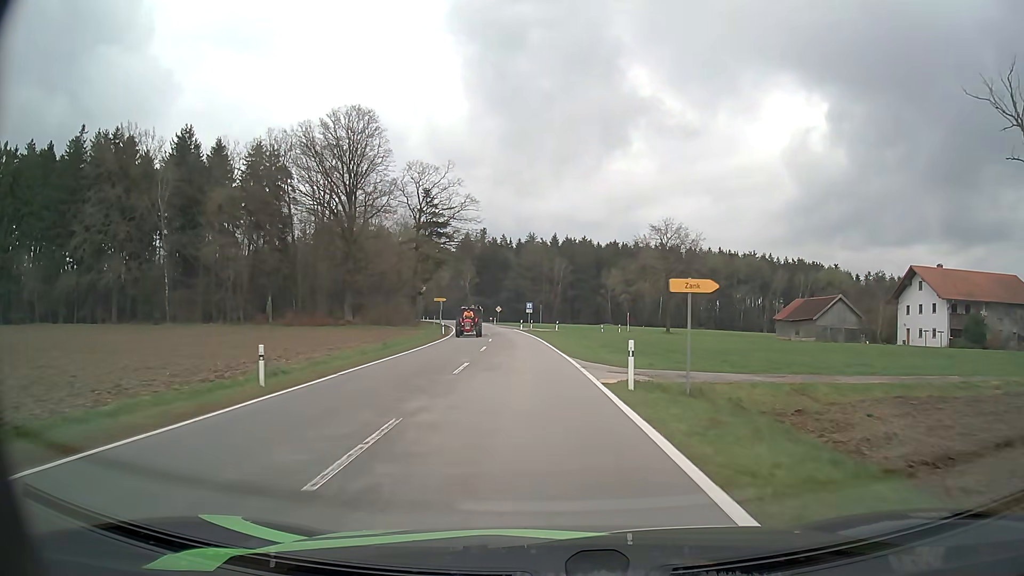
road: tertiary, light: Day
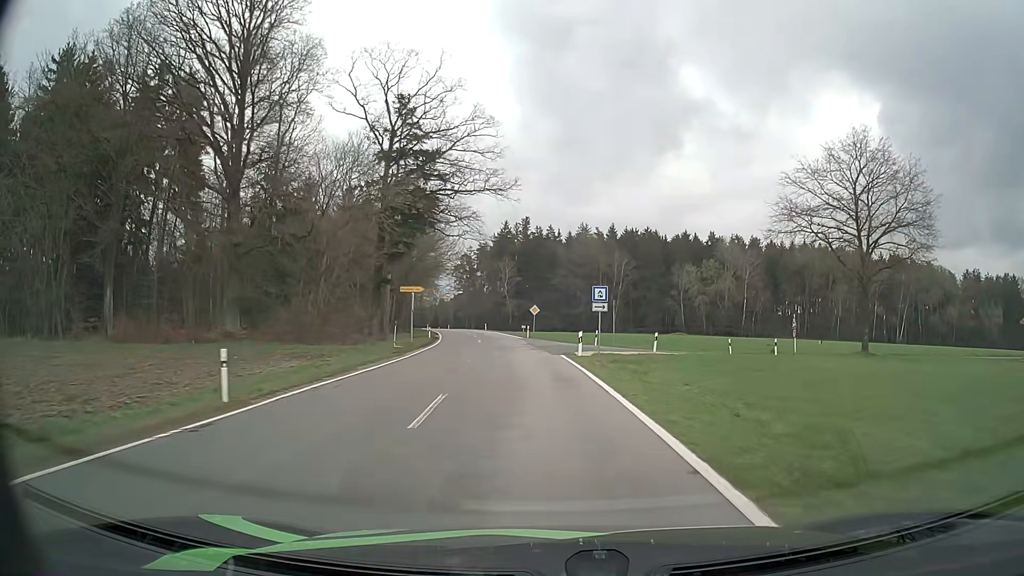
(-2.0, +42.2) m; -5°
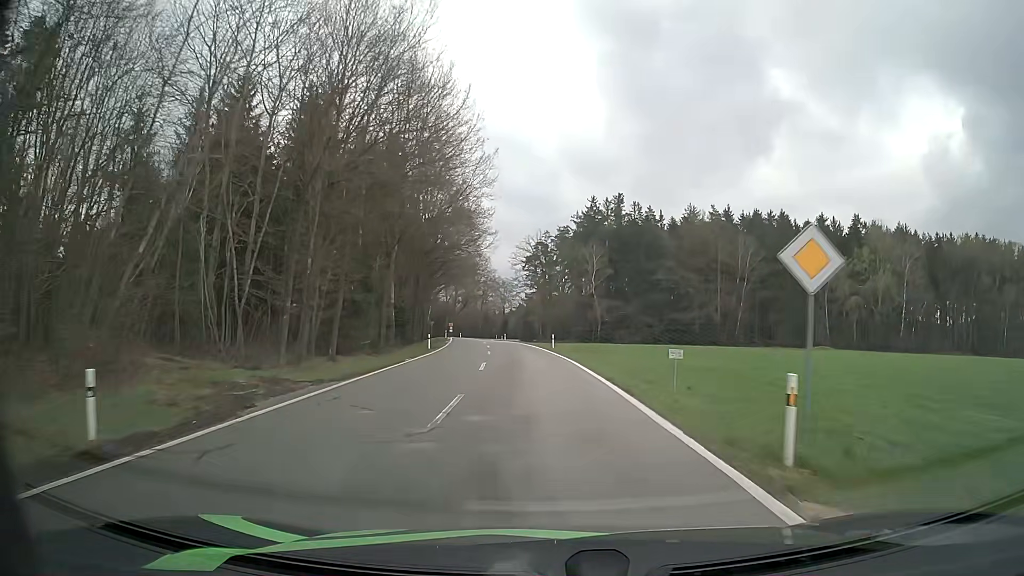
(-2.7, +45.6) m; -7°
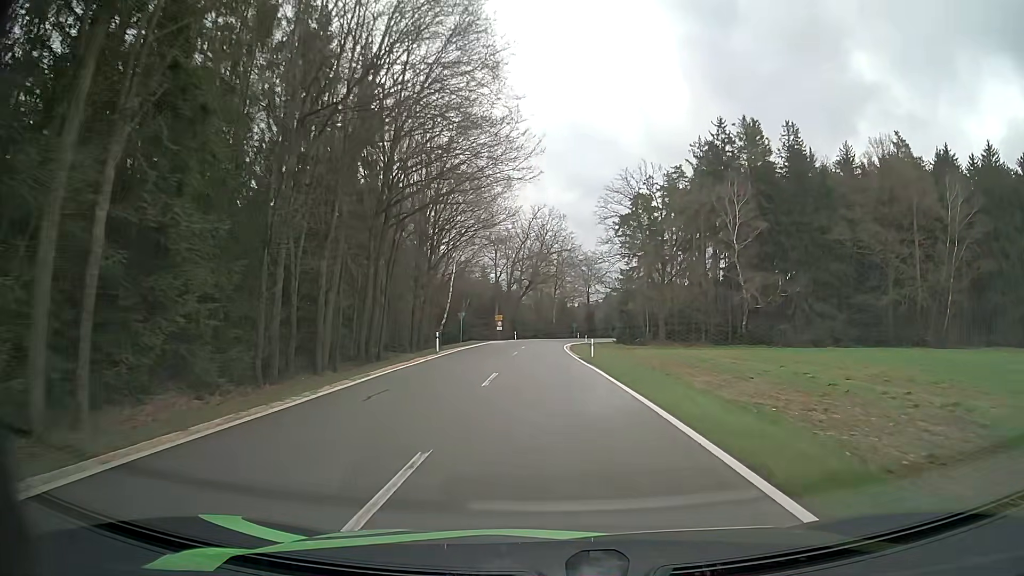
(-3.2, +51.1) m; -7°
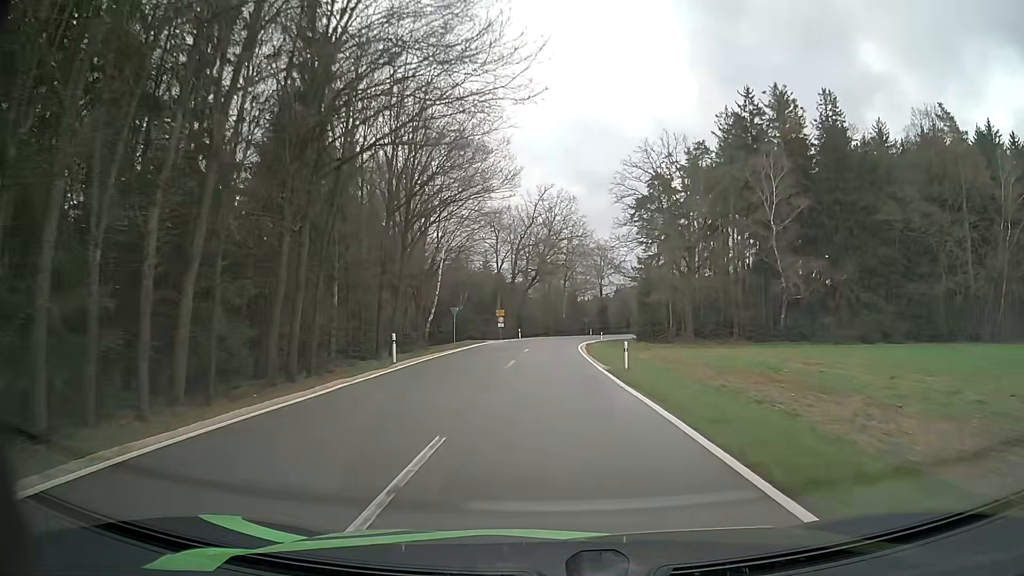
(-0.1, +10.5) m; -1°
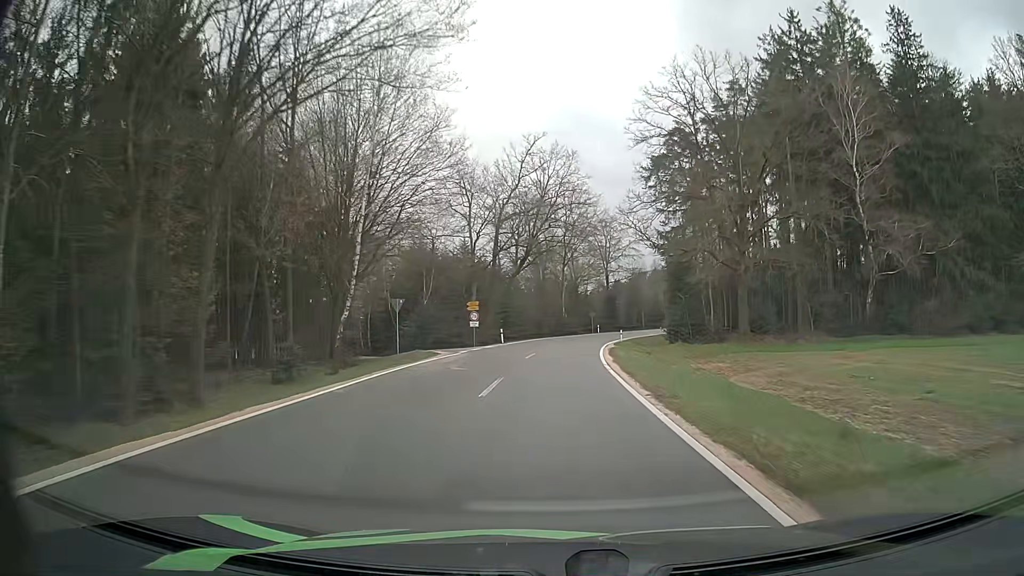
(-0.1, +20.3) m; 0°
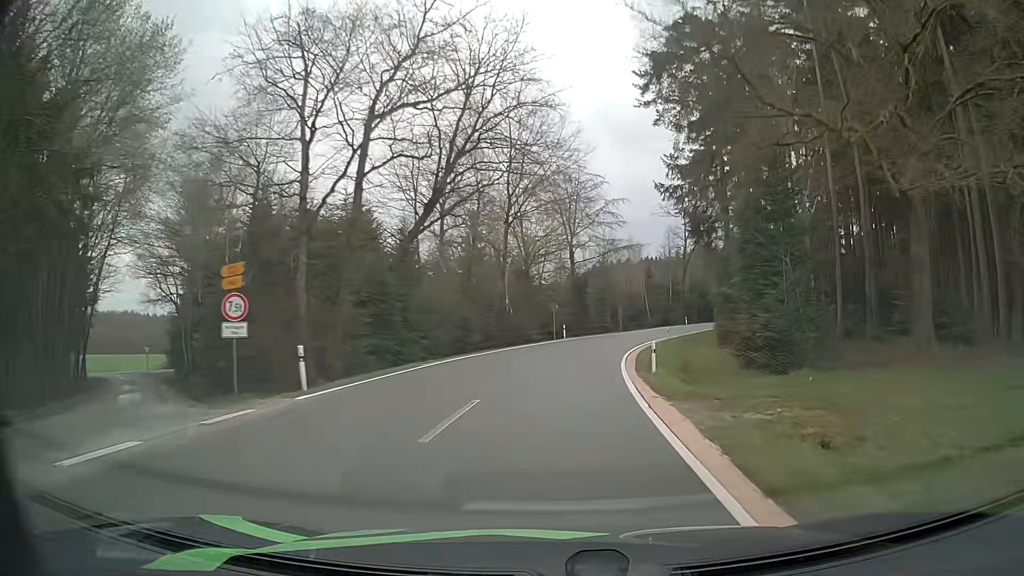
(+0.9, +29.0) m; +4°
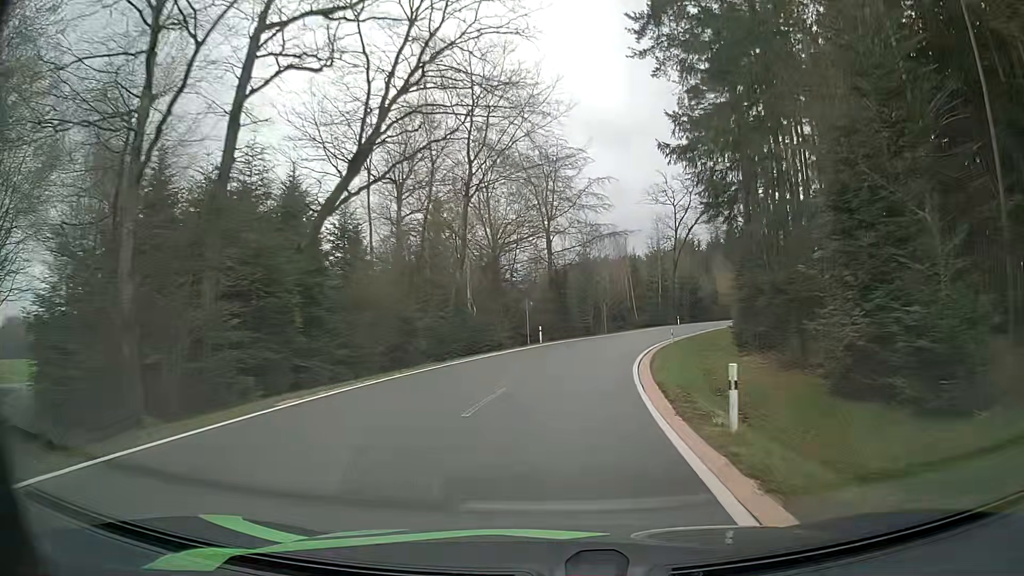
(+0.2, +9.5) m; +2°
(0, +10) (+1, +20) (+2, +30) (+5, +40) (+8, +49) (+12, +58) (+16, +67) (+22, +76) (+27, +84) (+33, +92) m
